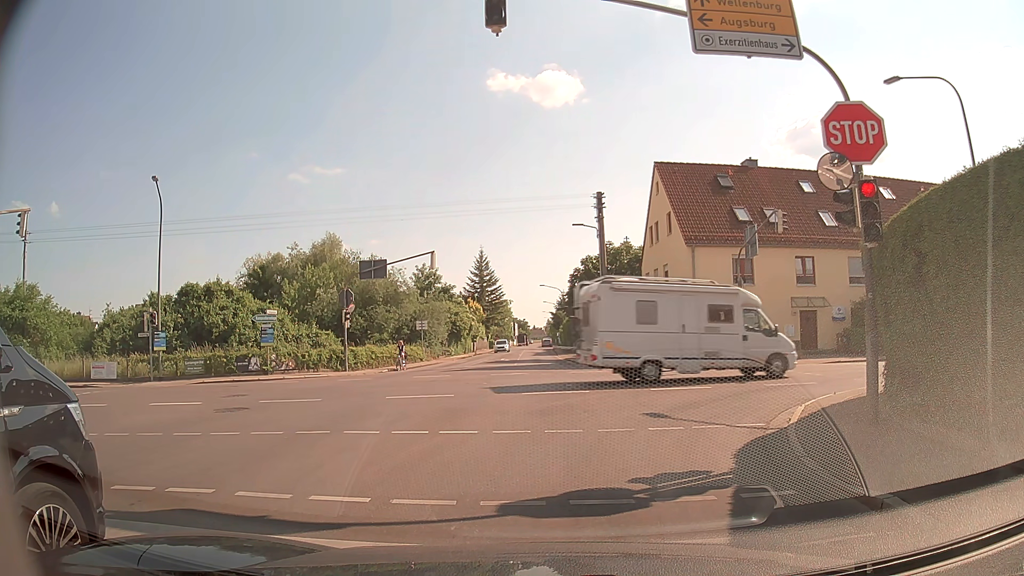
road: tertiary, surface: asphalt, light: Day
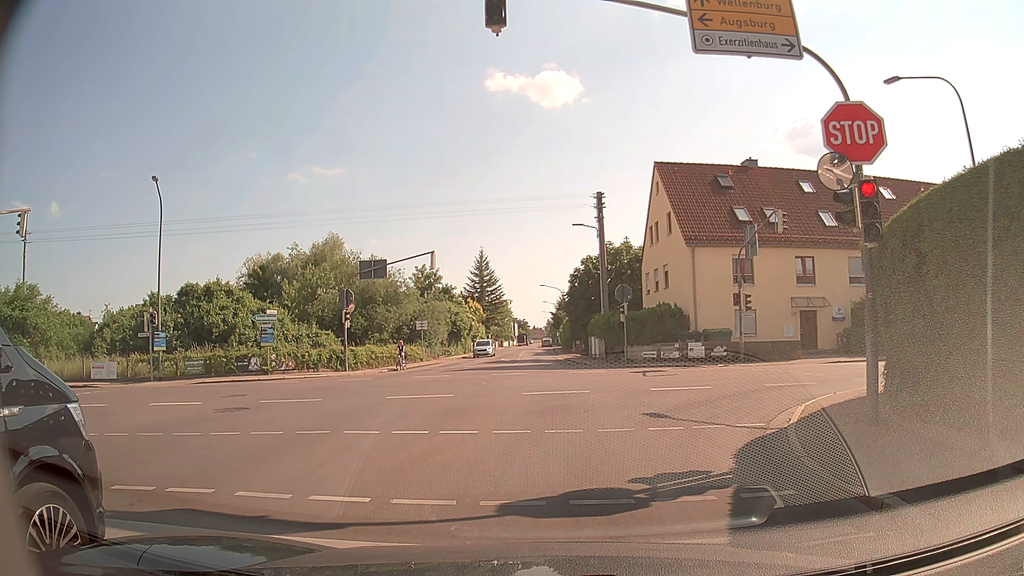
(0.0, 0.0) m; 0°
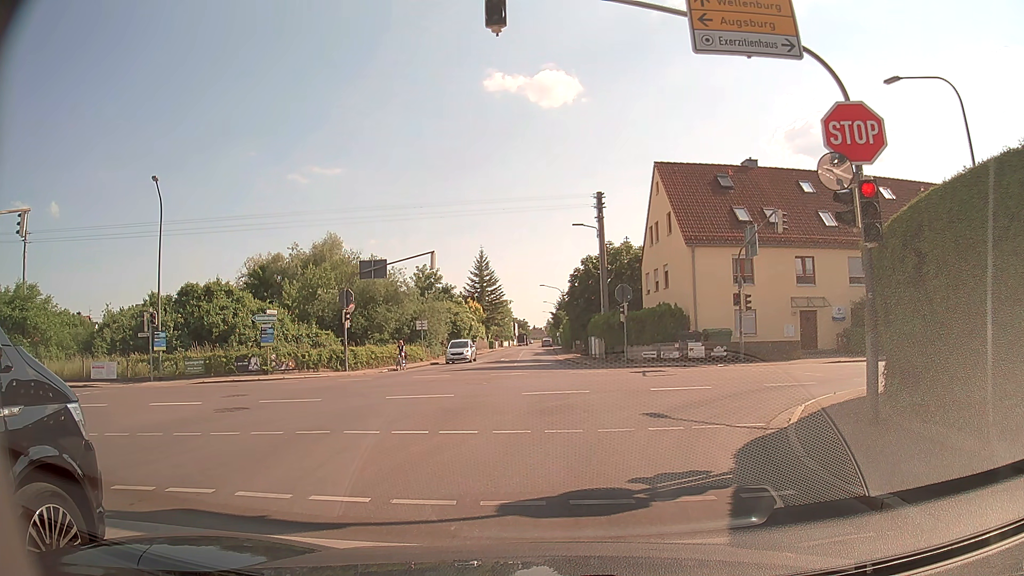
(0.0, 0.0) m; 0°
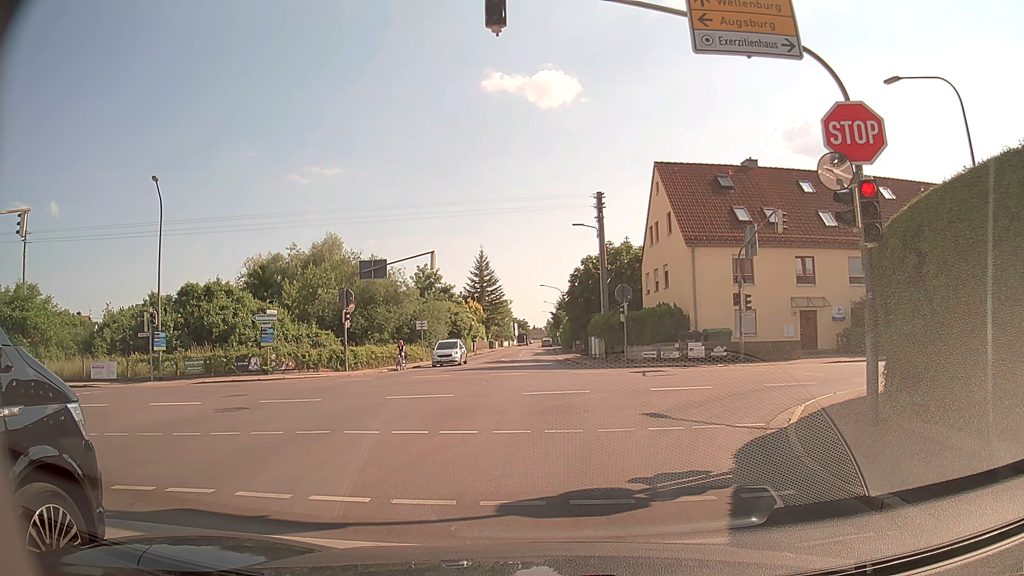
(0.0, 0.0) m; 0°
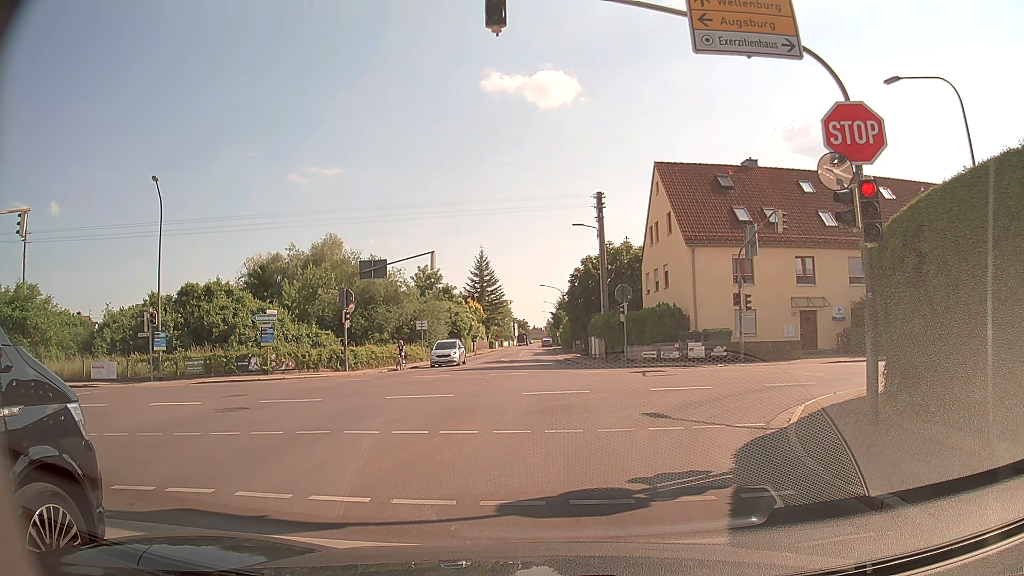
(0.0, 0.0) m; 0°
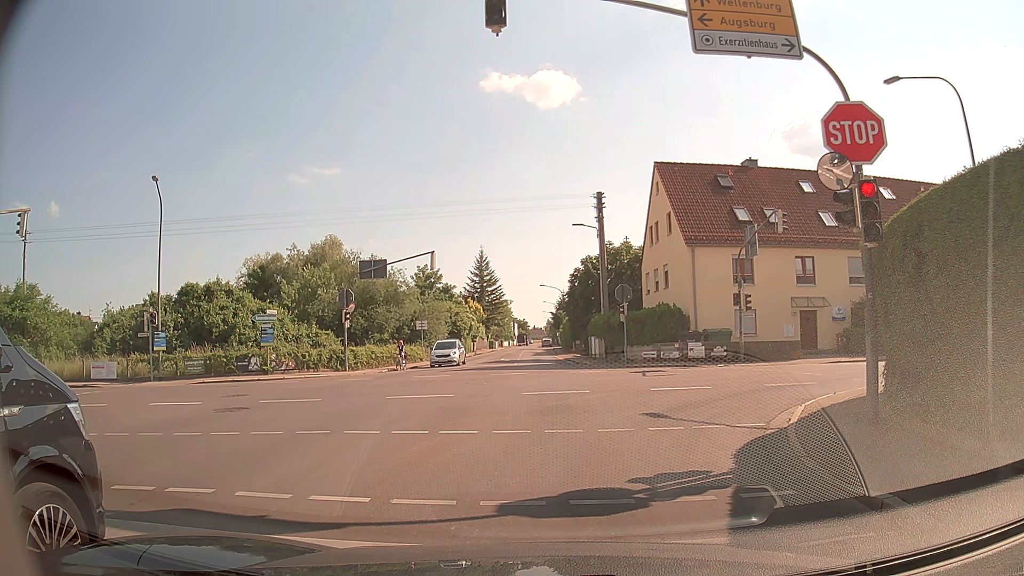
(0.0, 0.0) m; 0°
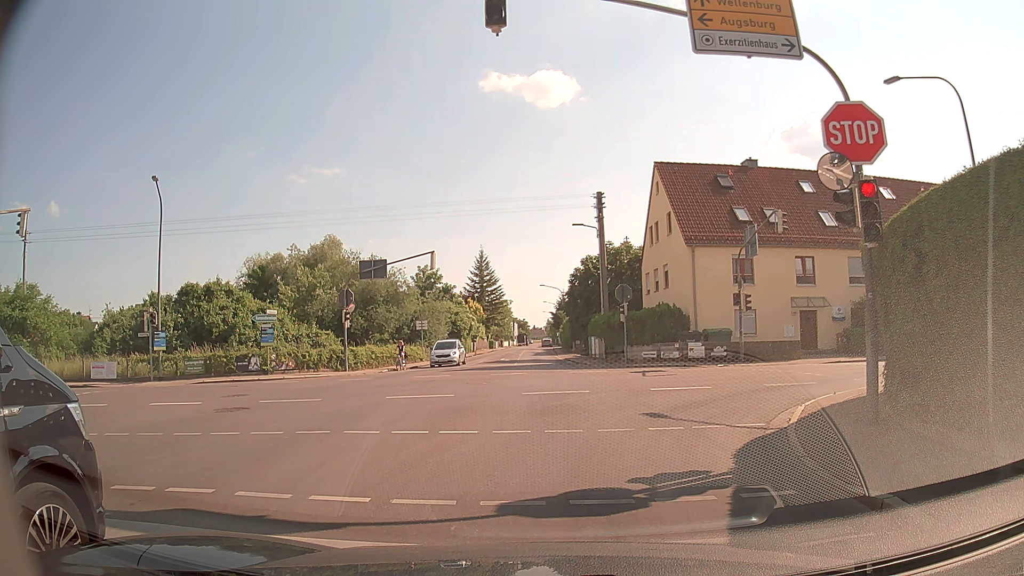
(0.0, 0.0) m; 0°
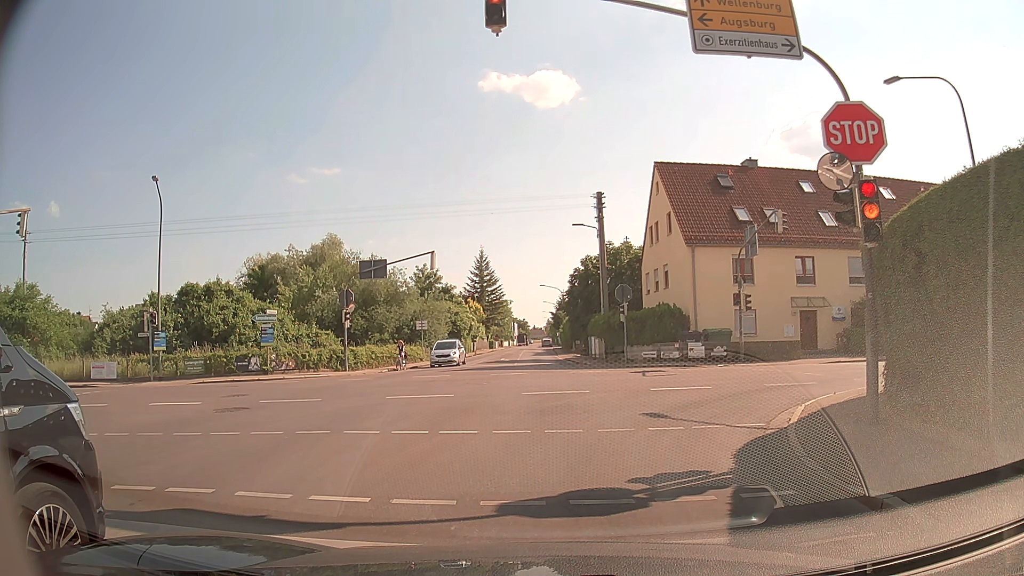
(0.0, 0.0) m; 0°
